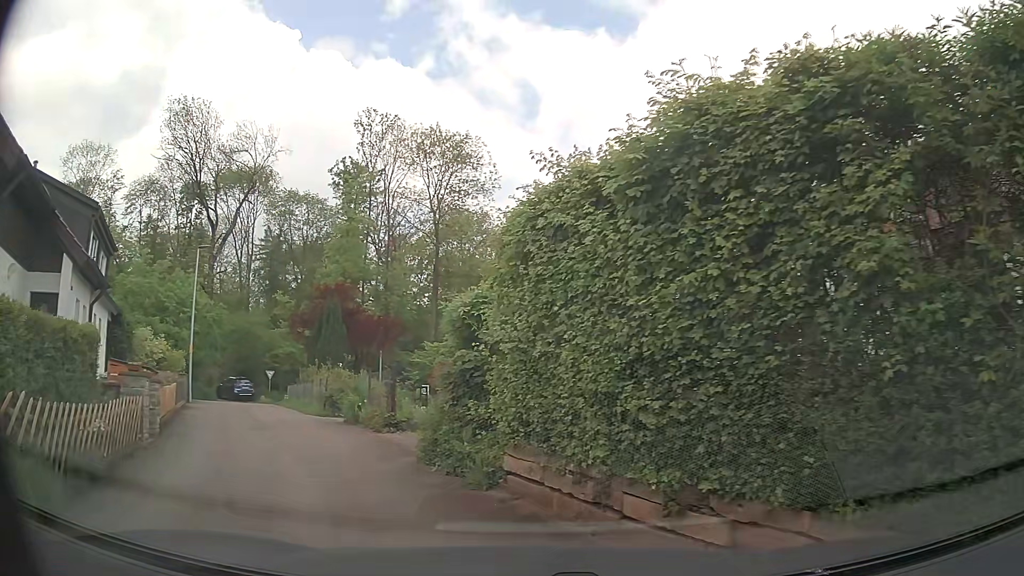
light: Day
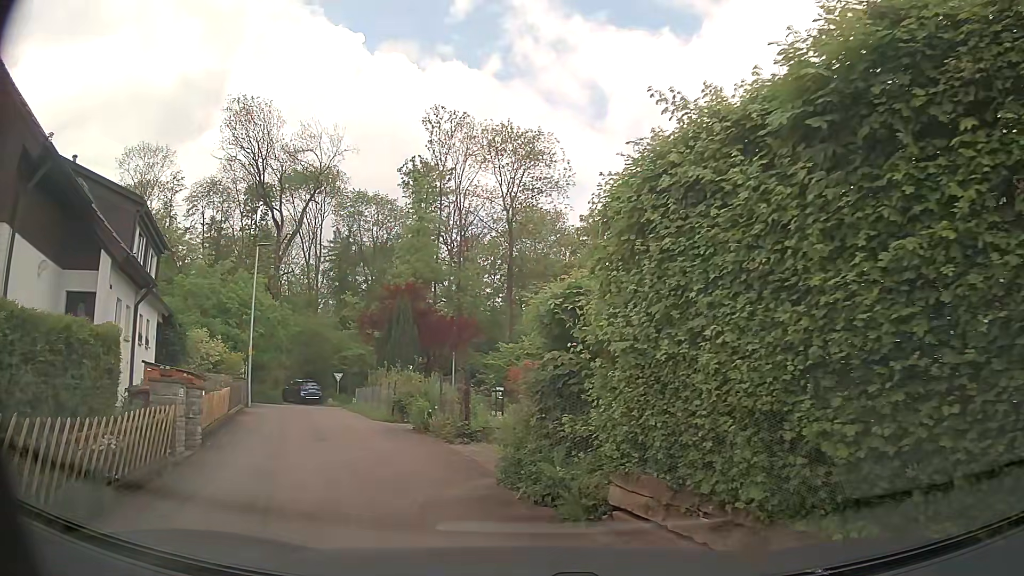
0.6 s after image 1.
(-0.1, +1.4) m; -7°
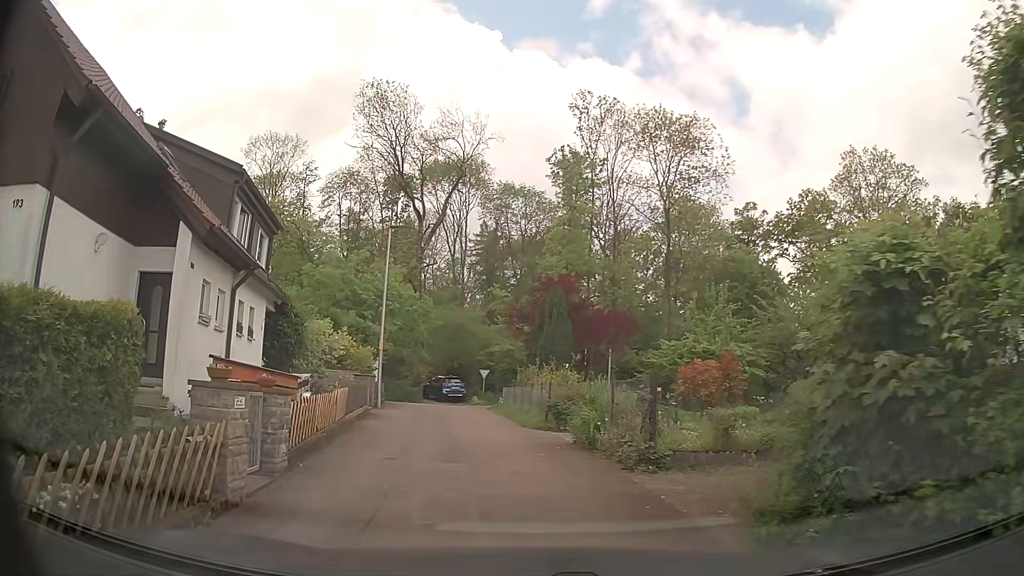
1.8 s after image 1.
(-0.3, +3.1) m; -12°
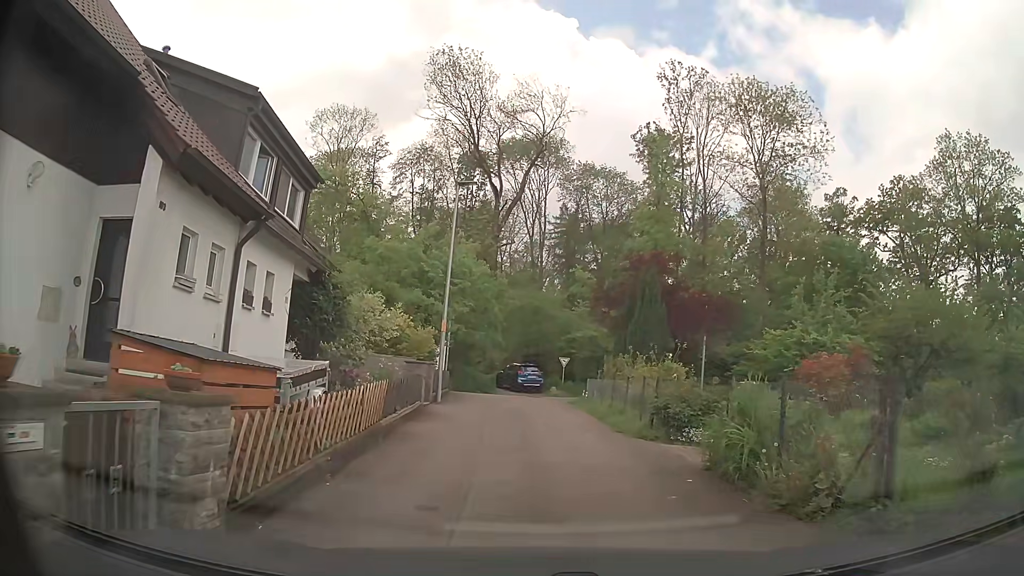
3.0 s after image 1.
(-0.3, +4.2) m; -5°
